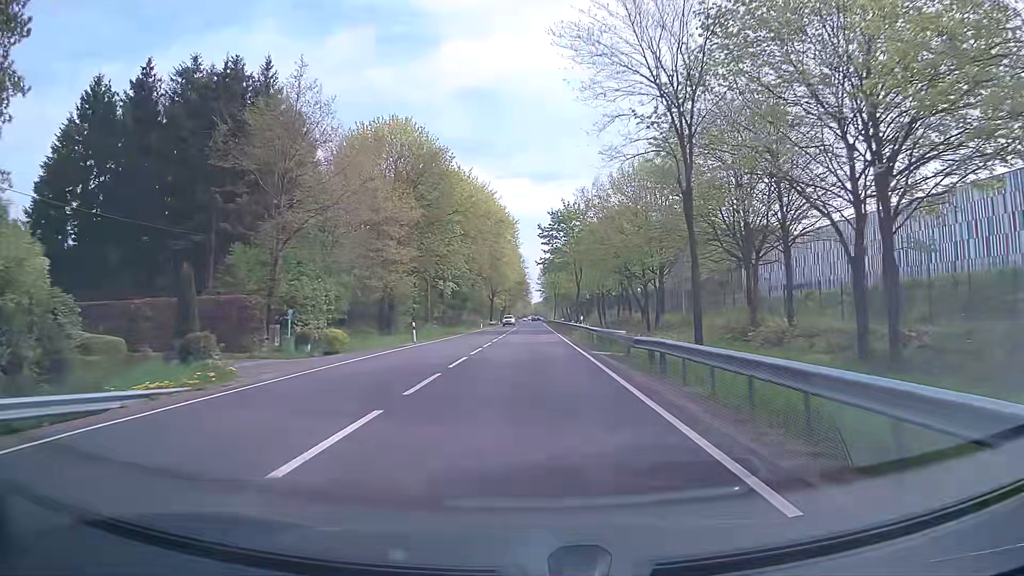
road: primary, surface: asphalt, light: Day
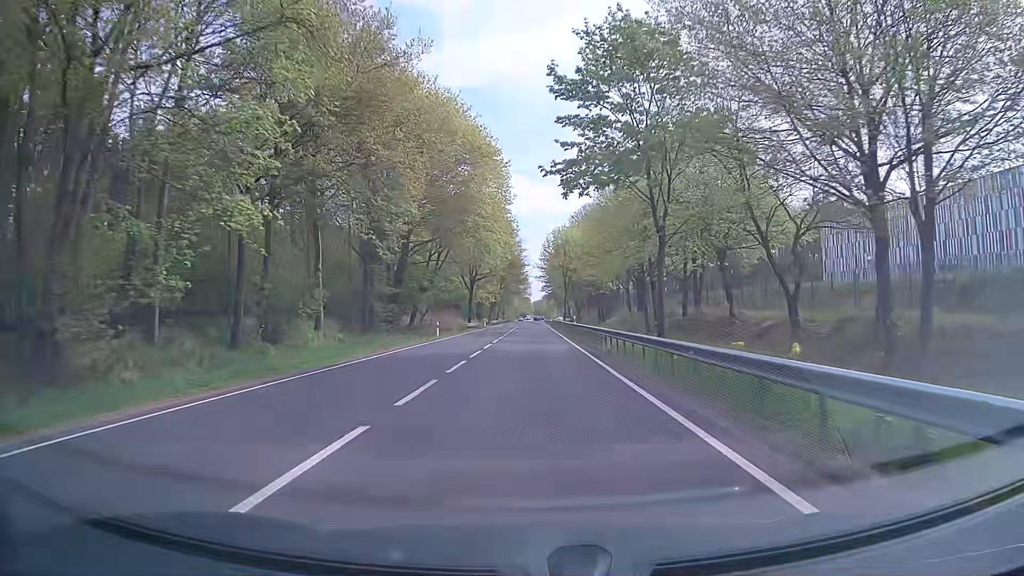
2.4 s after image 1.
(-0.4, +43.3) m; 0°
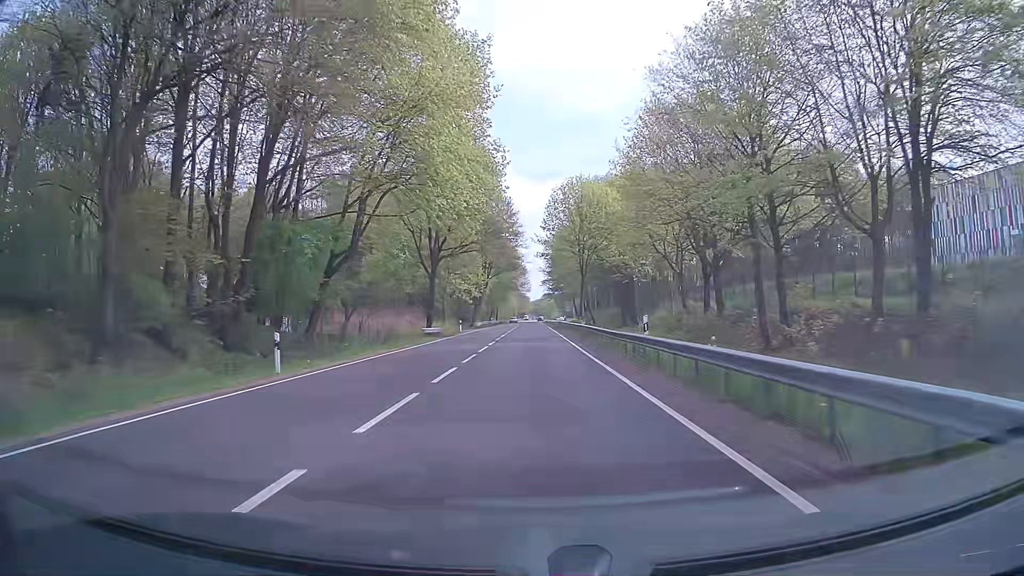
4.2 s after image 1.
(0.0, +32.4) m; 0°
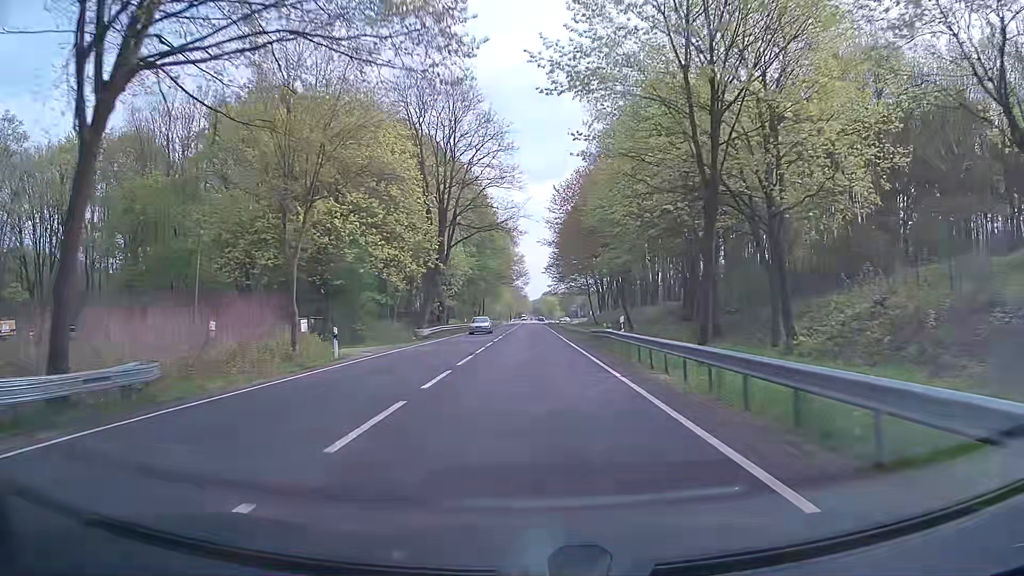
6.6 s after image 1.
(+0.2, +43.2) m; 0°
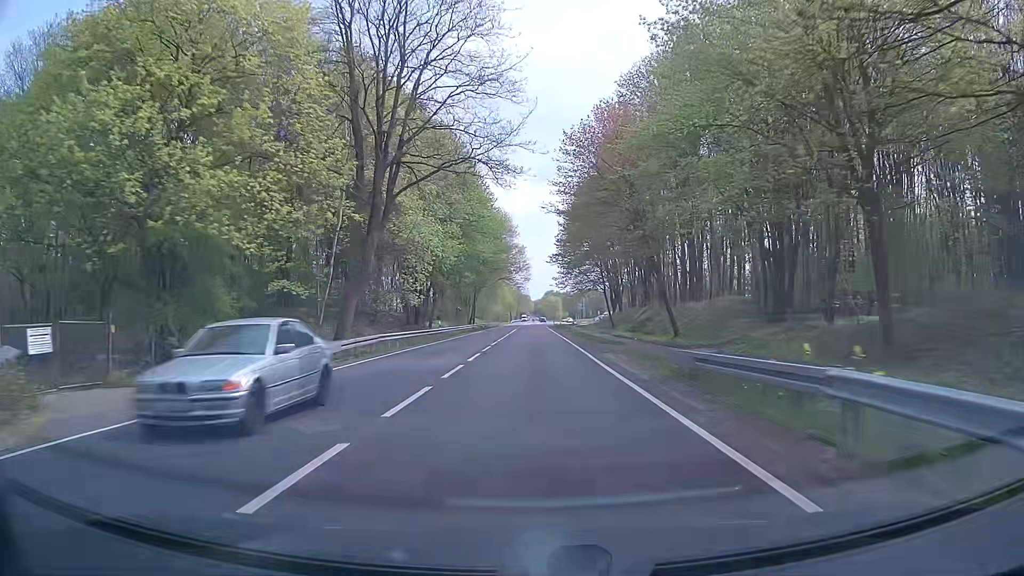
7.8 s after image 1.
(0.0, +21.5) m; 0°
(0, +10) (0, +20) (0, +30) (0, +40) (0, +50) (0, +60) (0, +70) (0, +80) (0, +90) (0, +100) m
